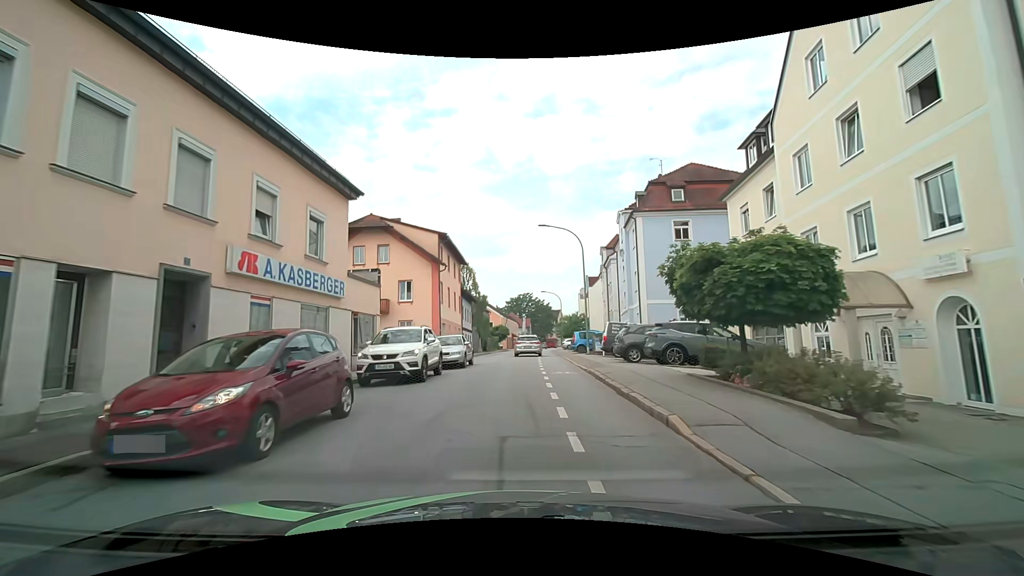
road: tertiary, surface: asphalt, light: Day
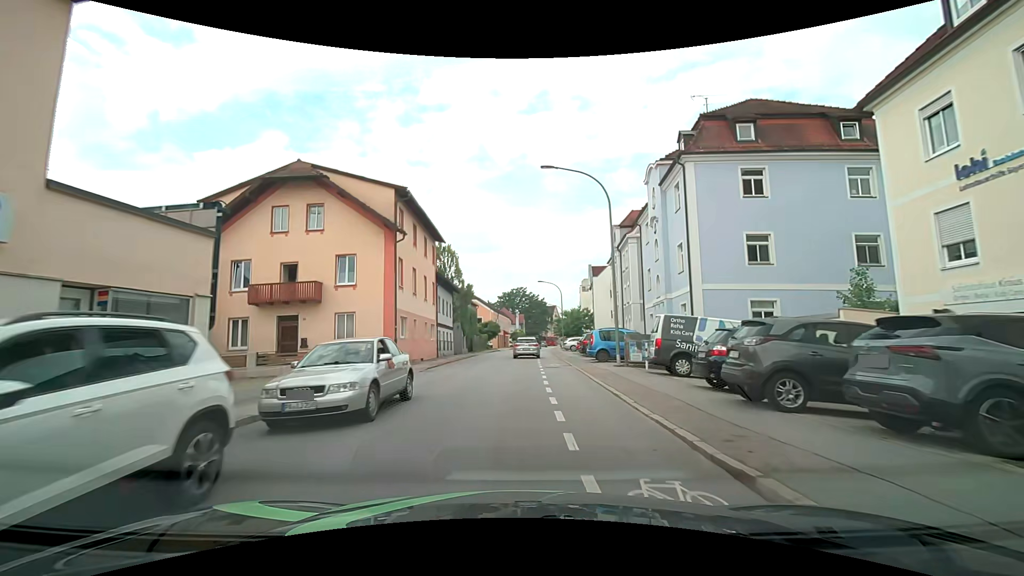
(0.0, +12.0) m; 0°
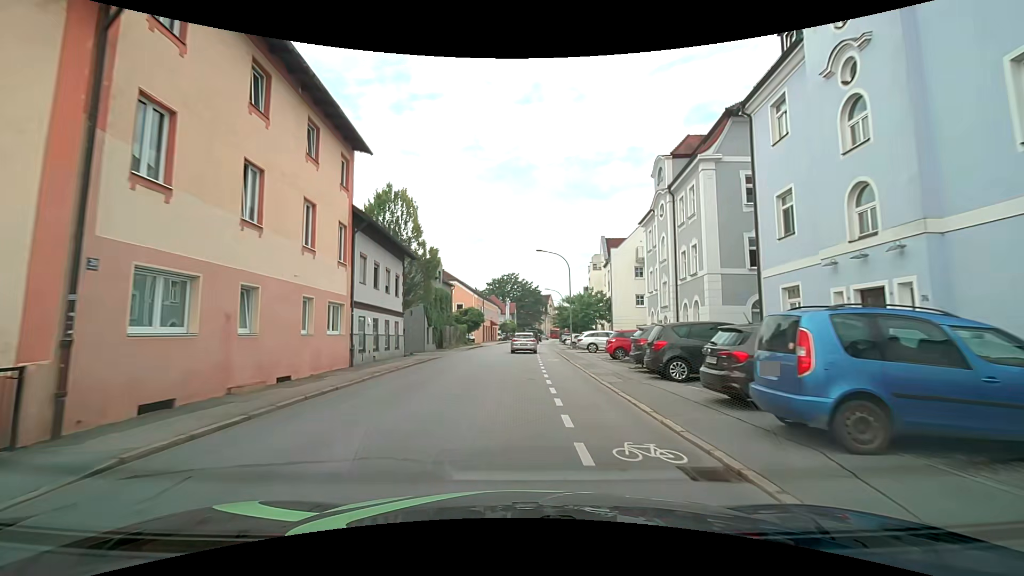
(+0.3, +18.8) m; +2°
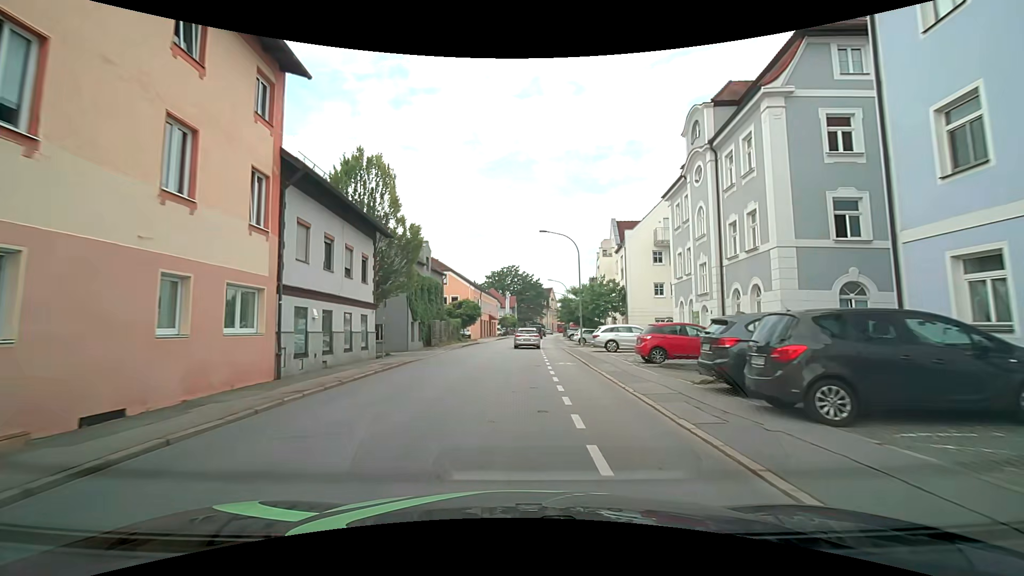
(0.0, +6.5) m; 0°
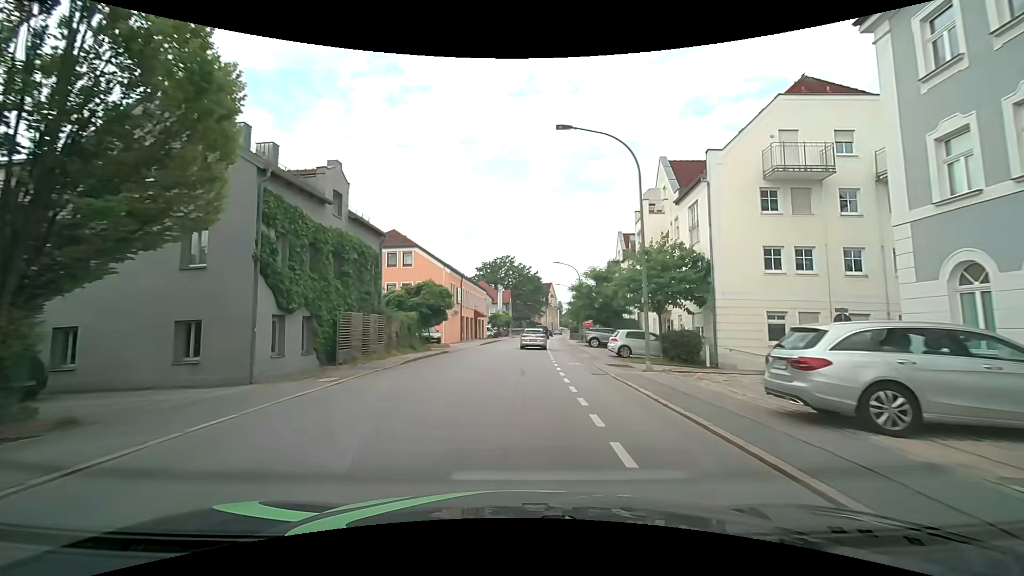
(0.0, +19.8) m; 0°
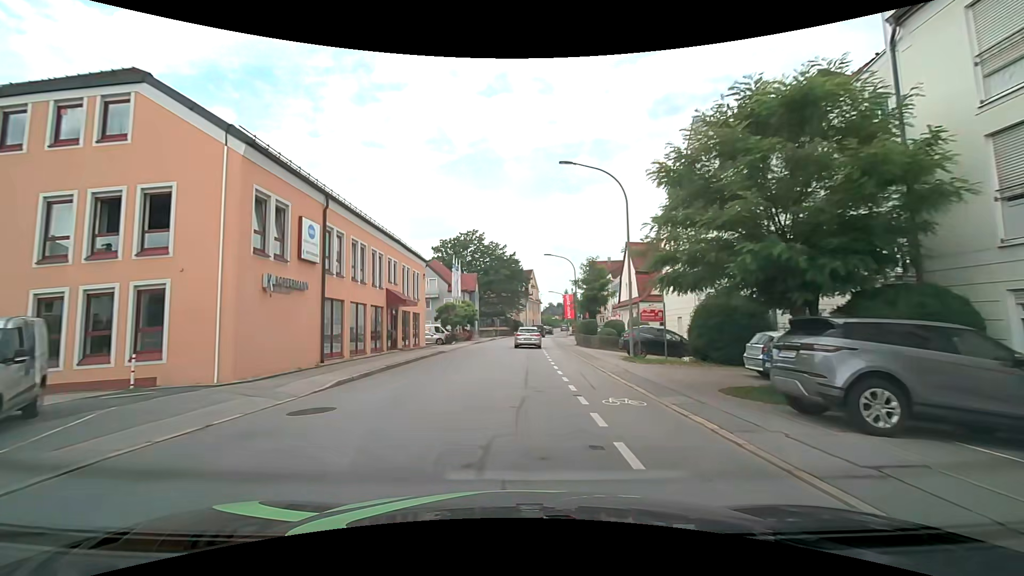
(+1.1, +32.4) m; +3°
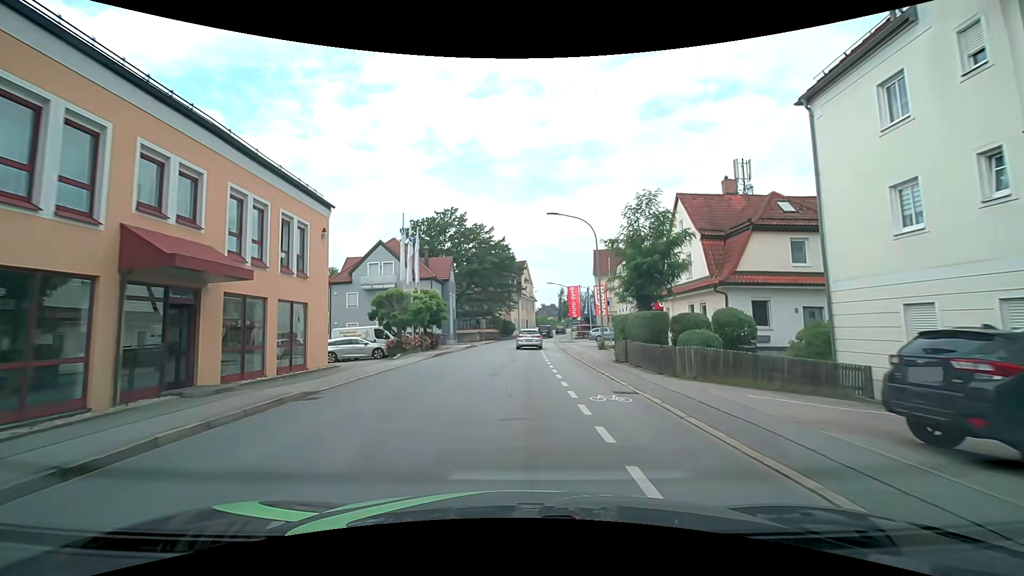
(+0.3, +19.1) m; +1°
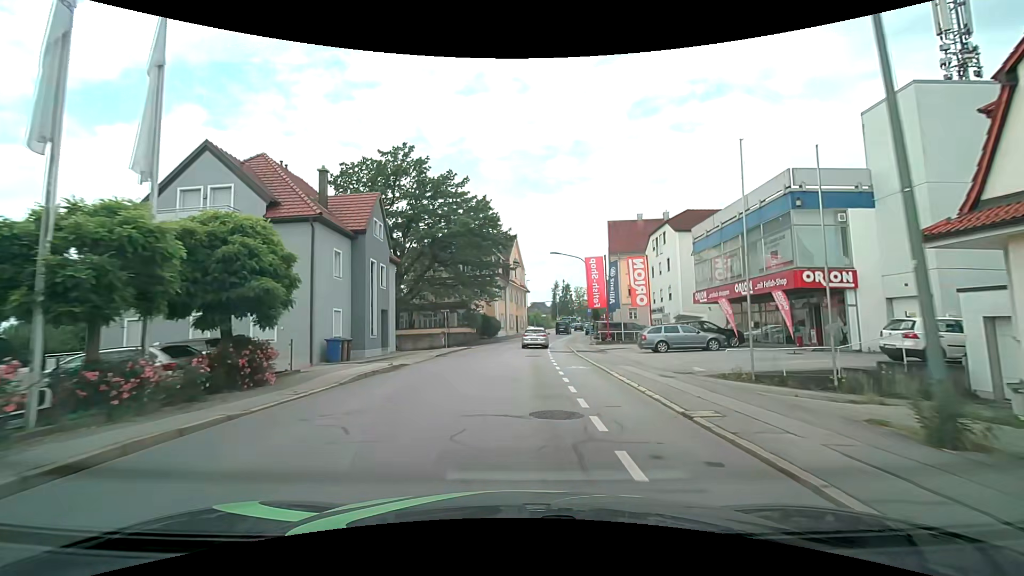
(+0.3, +25.8) m; +1°
(0, +10) (0, +20) (+1, +30) (+2, +40) (+3, +50) (+5, +60) (+6, +70) (+8, +79) (+10, +89) (+12, +99) m
